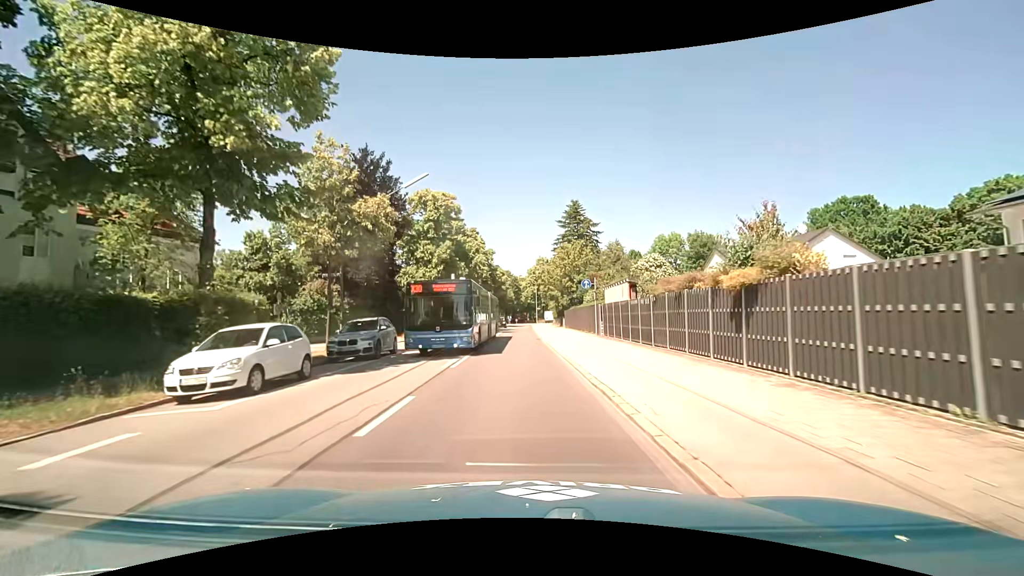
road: secondary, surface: asphalt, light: Day
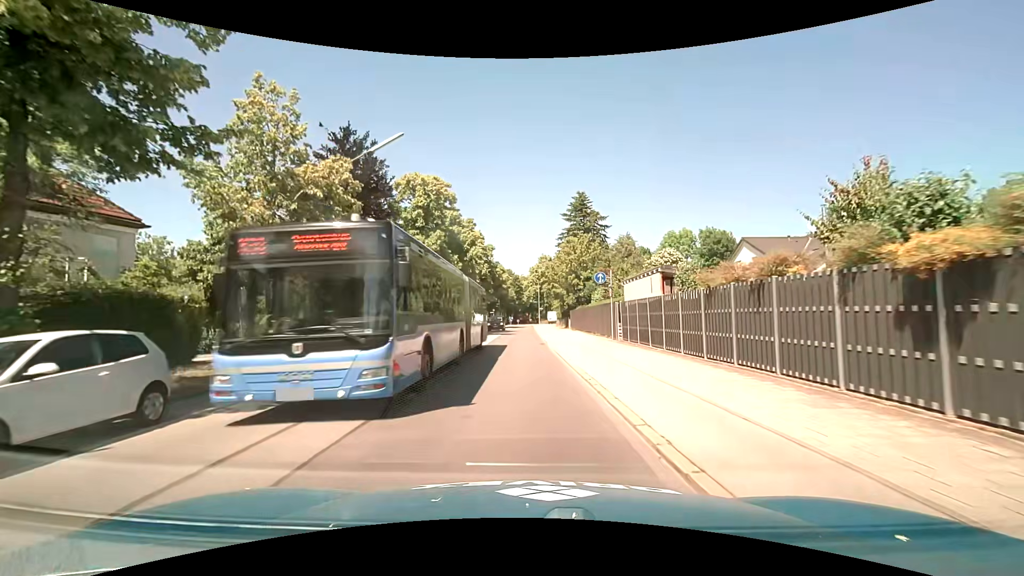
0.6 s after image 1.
(0.0, +5.3) m; 0°
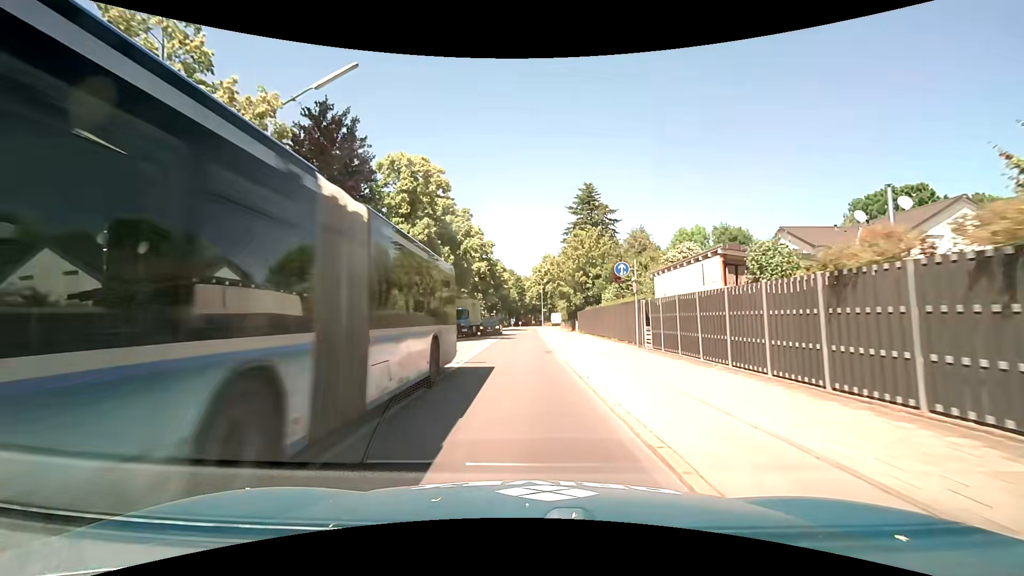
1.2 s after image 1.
(0.0, +5.4) m; -1°
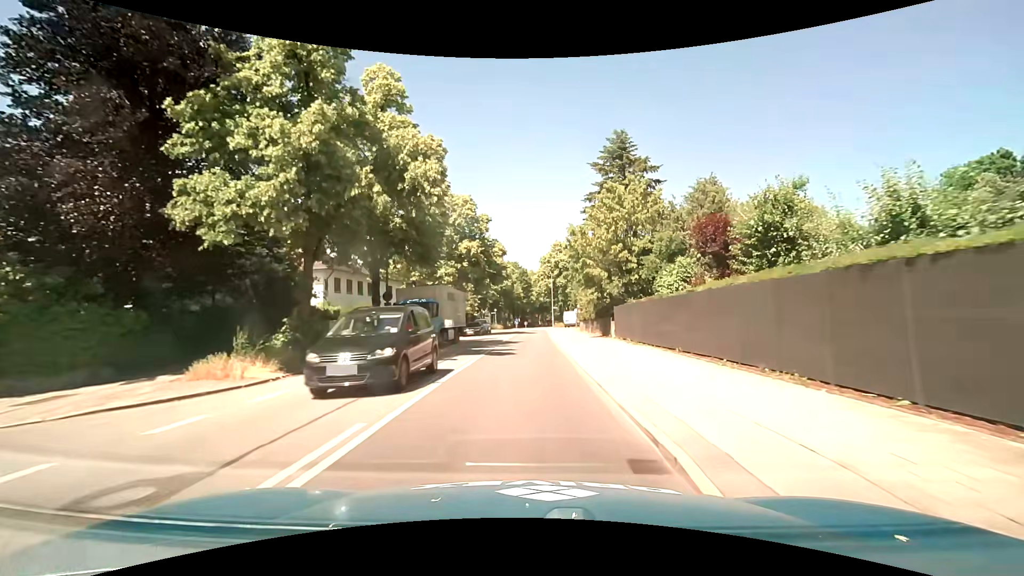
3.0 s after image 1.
(-0.1, +17.5) m; 0°
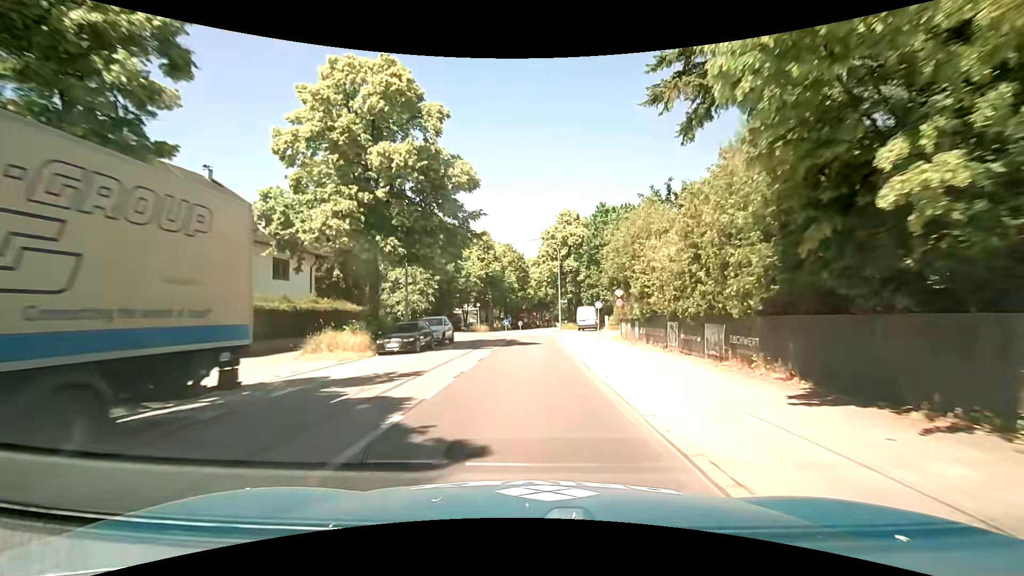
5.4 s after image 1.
(+0.1, +26.6) m; 0°
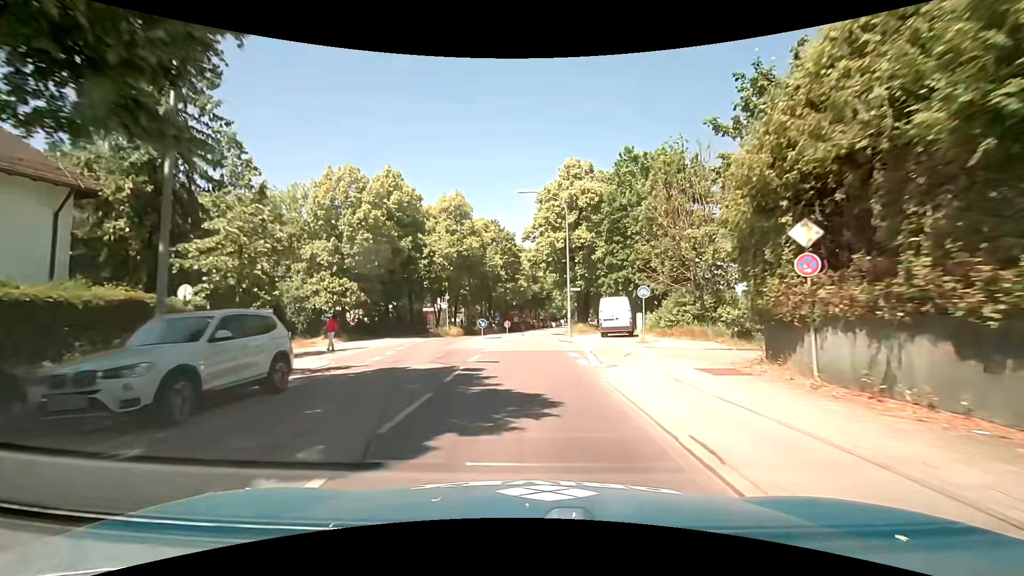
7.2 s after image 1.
(+0.1, +20.7) m; +1°
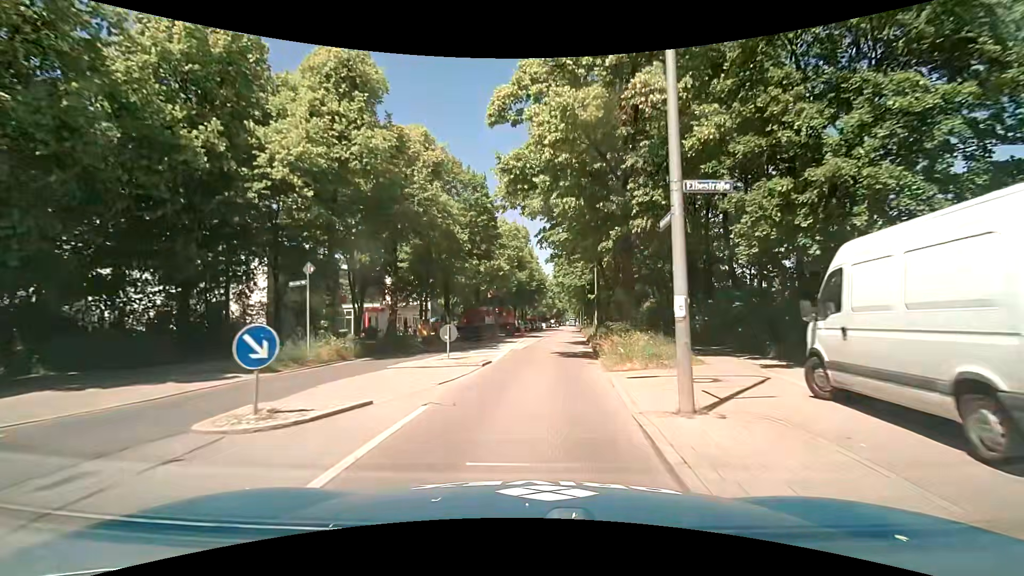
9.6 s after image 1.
(+0.1, +27.1) m; +1°
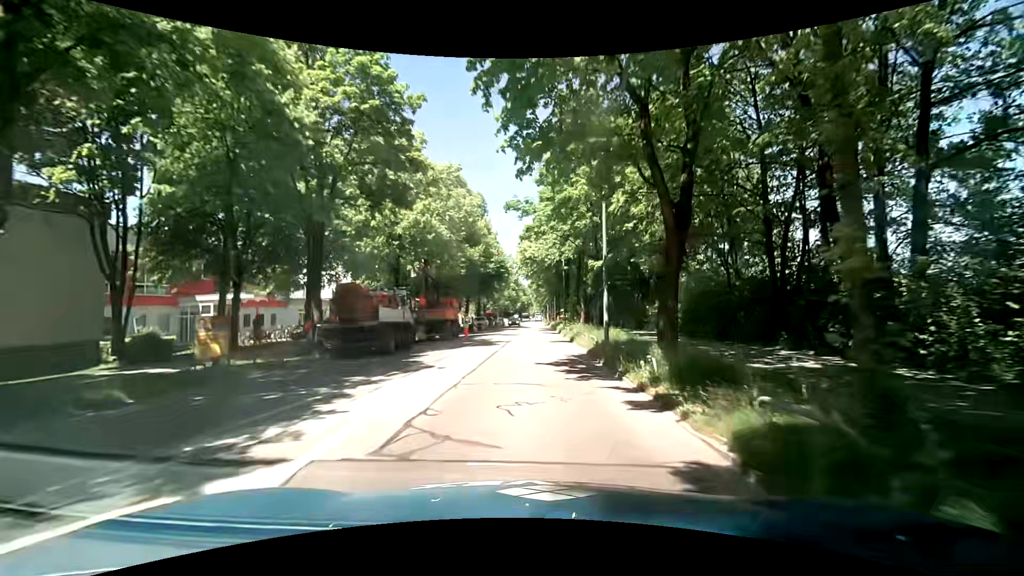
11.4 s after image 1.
(+0.7, +20.0) m; +4°
(0, +10) (0, +20) (0, +30) (+1, +40) (+1, +50) (+1, +60) (+1, +70) (+1, +80) (+1, +90) (+1, +100) m
